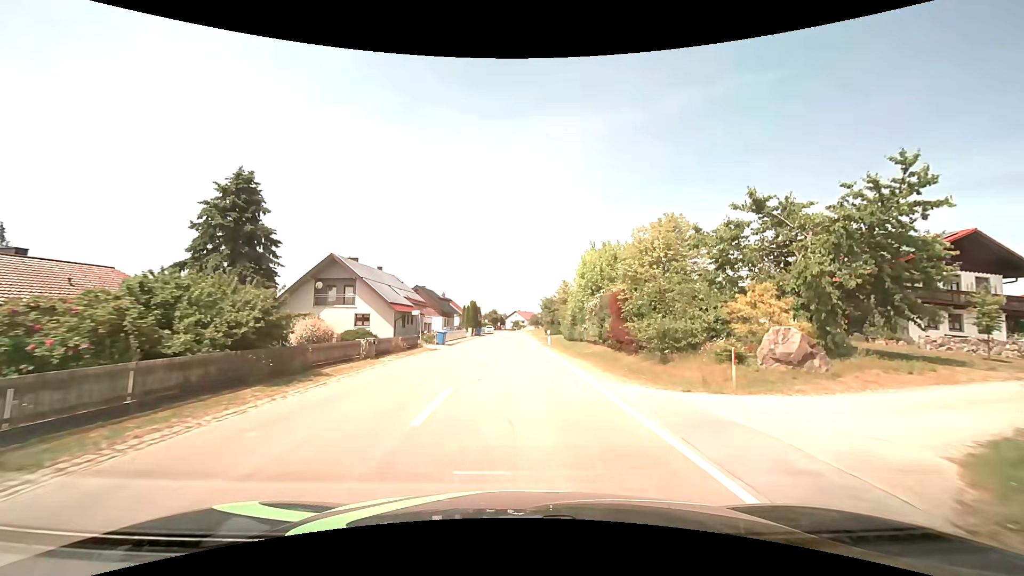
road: tertiary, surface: asphalt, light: Day
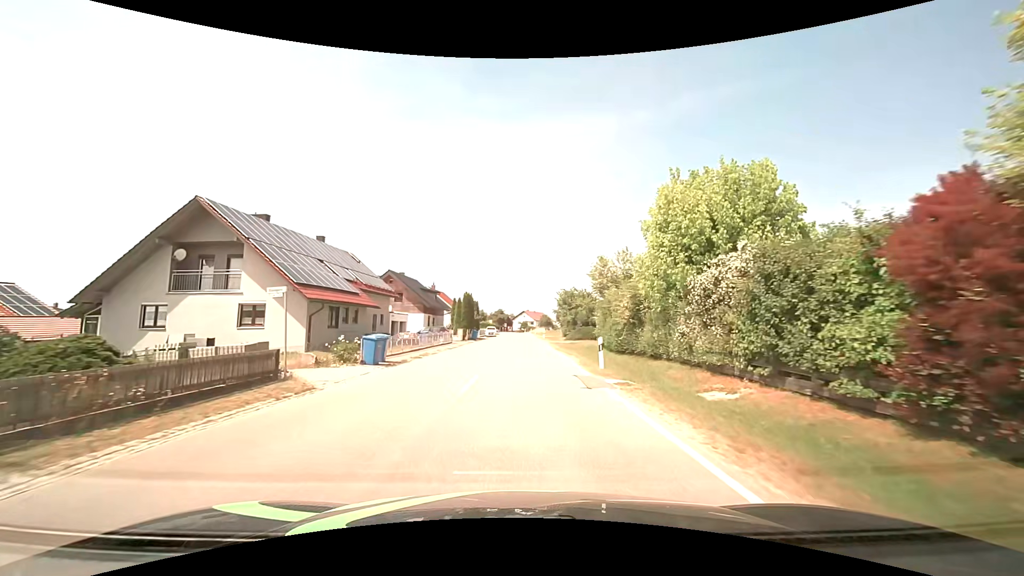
(-0.2, +20.3) m; -1°
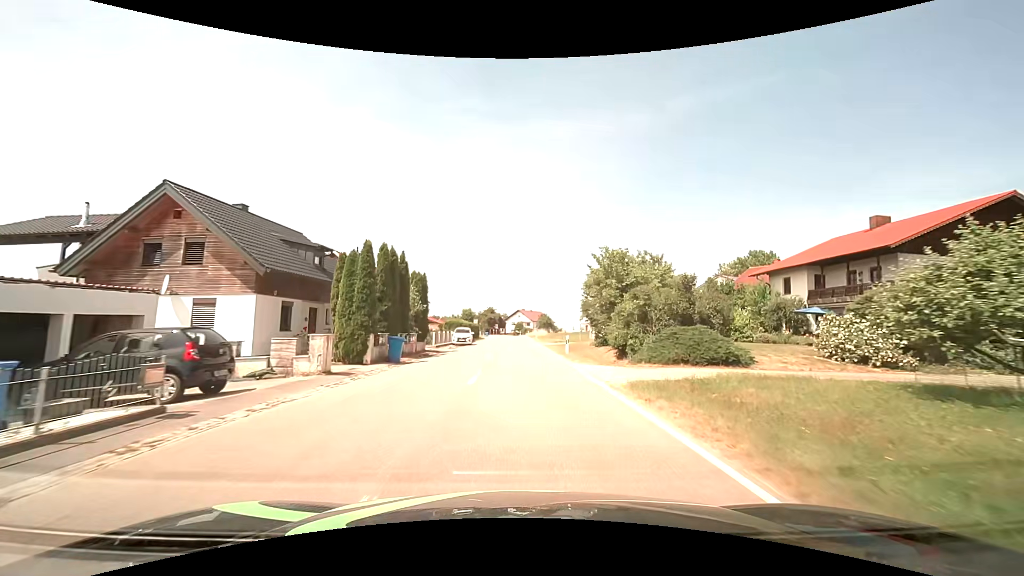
(+0.3, +33.7) m; +1°
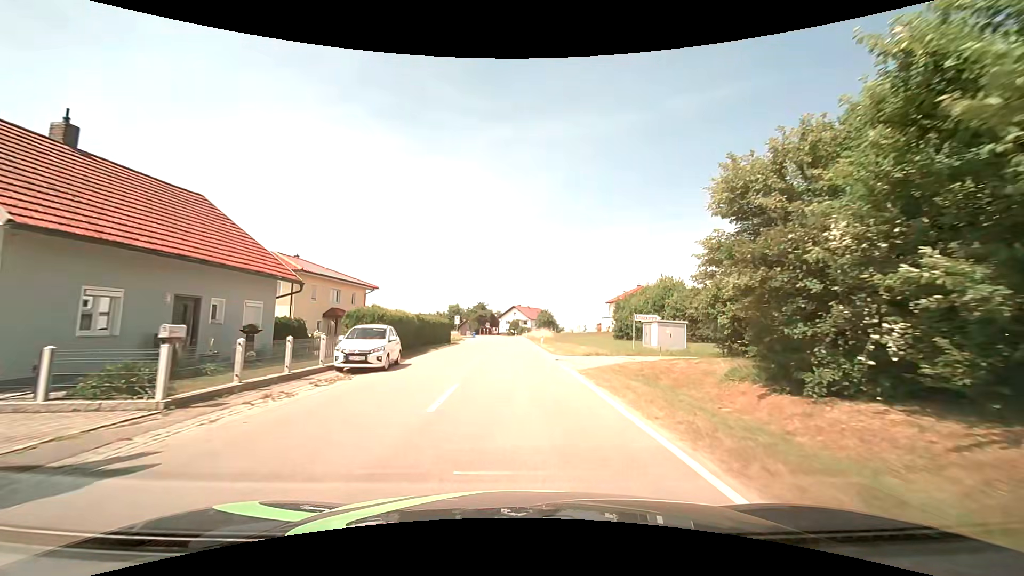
(+0.2, +26.8) m; +1°
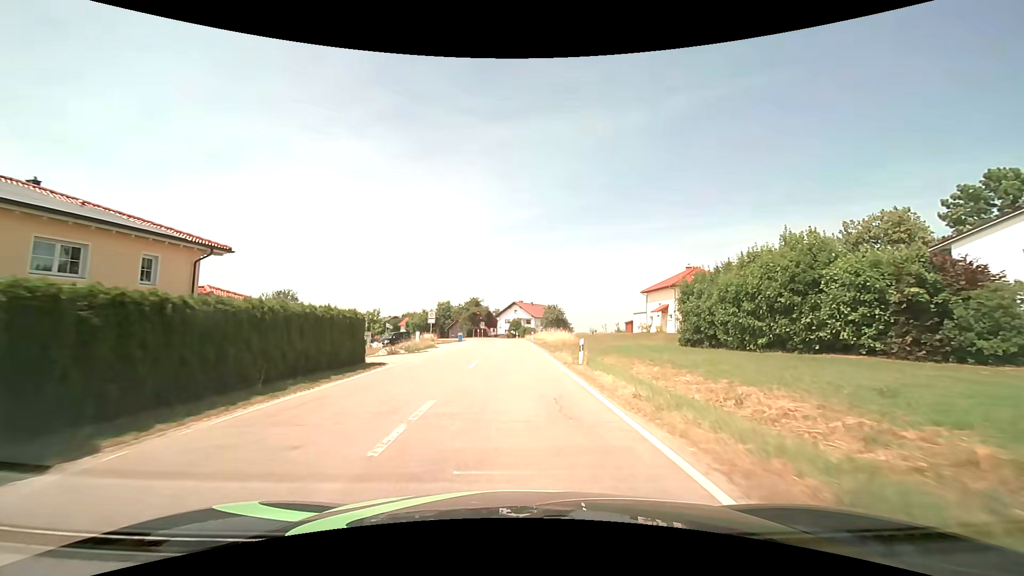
(0.0, +26.6) m; 0°
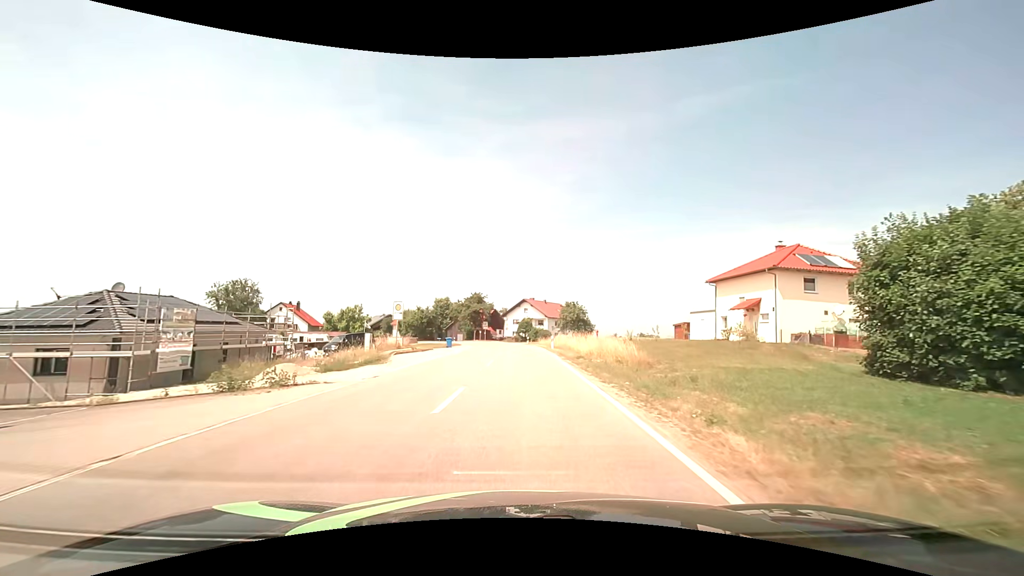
(-0.2, +20.7) m; -1°
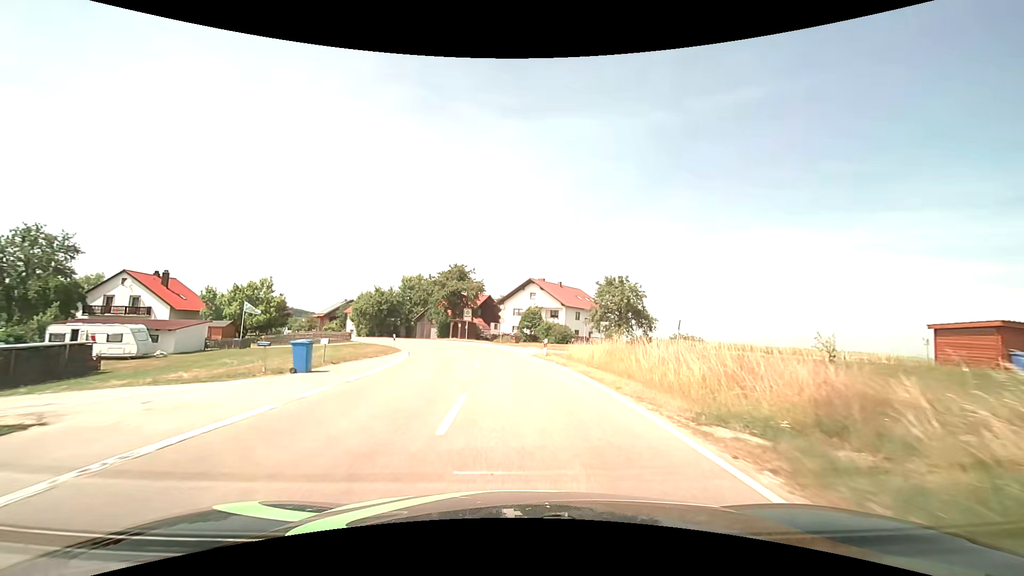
(0.0, +37.1) m; 0°
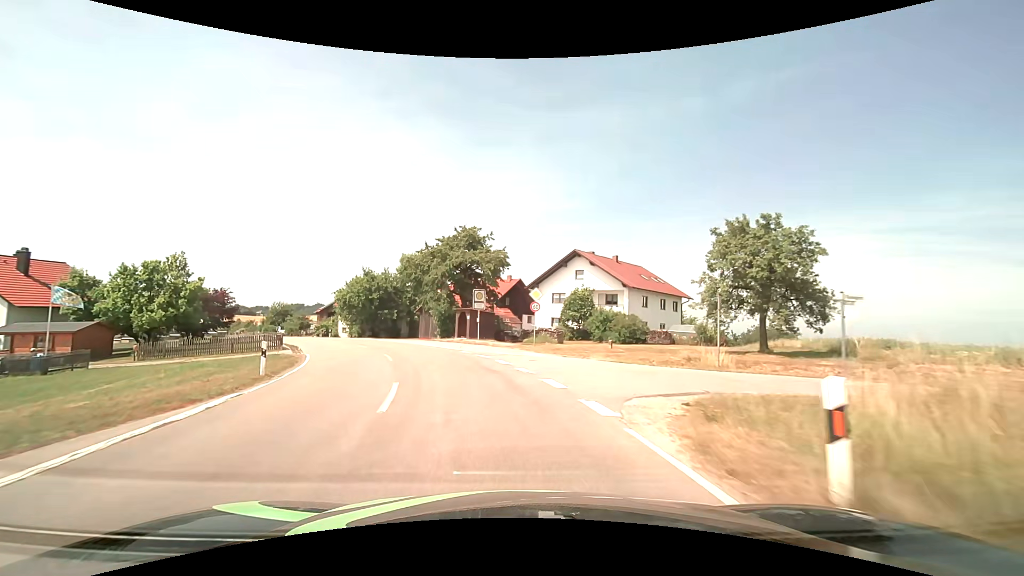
(-0.4, +22.7) m; -4°
(-1, +10) (-3, +20) (-6, +29) (-11, +38) (-16, +47) (-21, +55) (-27, +63) (-32, +72) (-38, +80) (-44, +88) m
